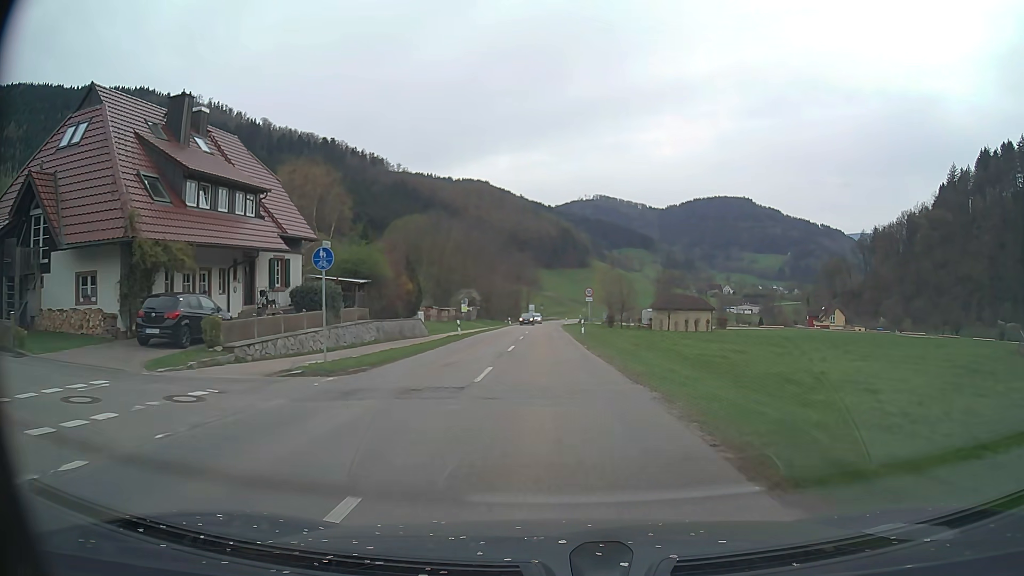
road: secondary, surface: asphalt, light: Day
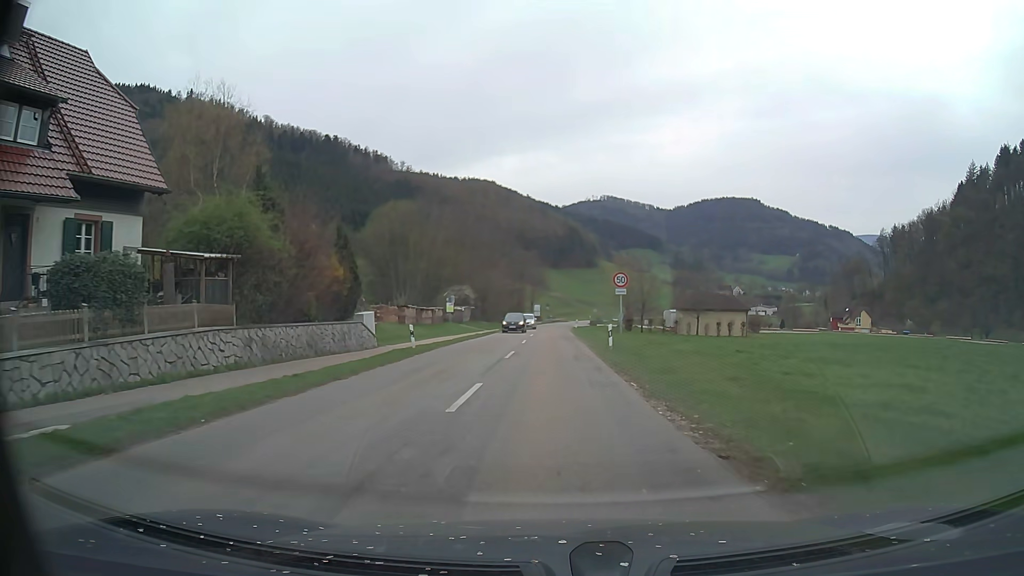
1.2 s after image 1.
(-0.1, +15.3) m; -1°
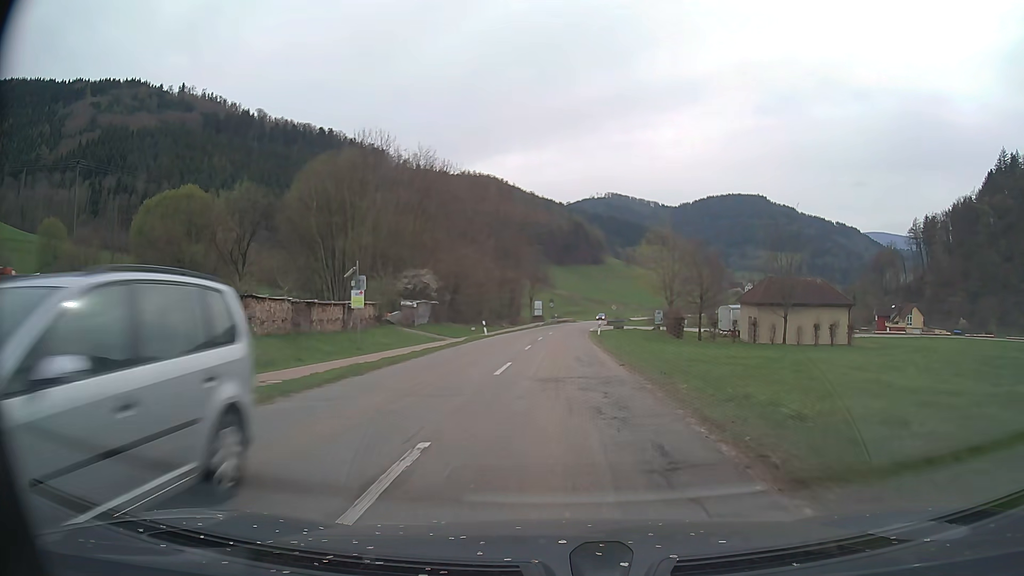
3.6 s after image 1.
(-0.1, +30.4) m; 0°
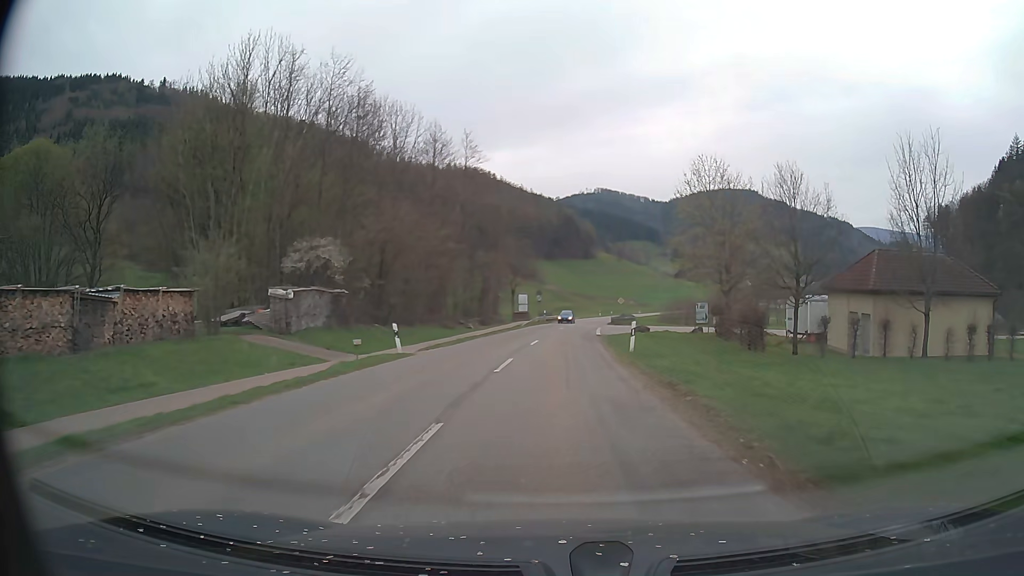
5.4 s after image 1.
(+0.1, +22.8) m; +1°
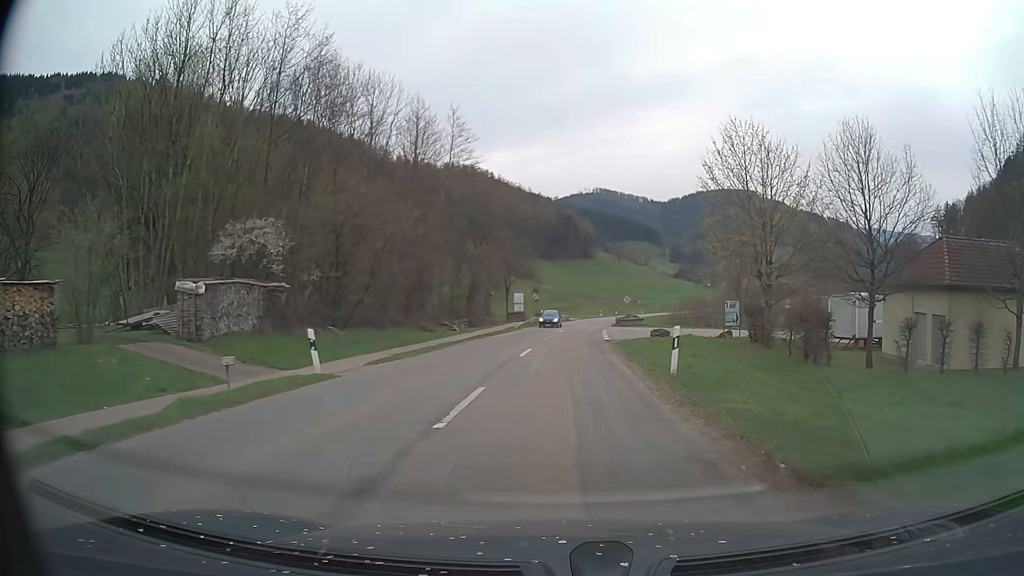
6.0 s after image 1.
(0.0, +7.6) m; 0°
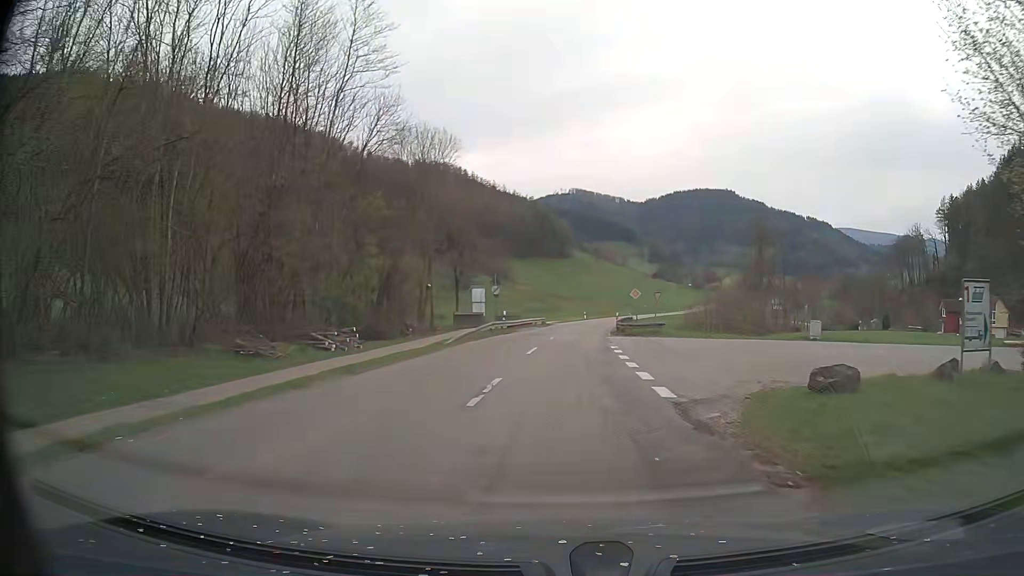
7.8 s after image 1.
(+0.4, +22.9) m; +2°
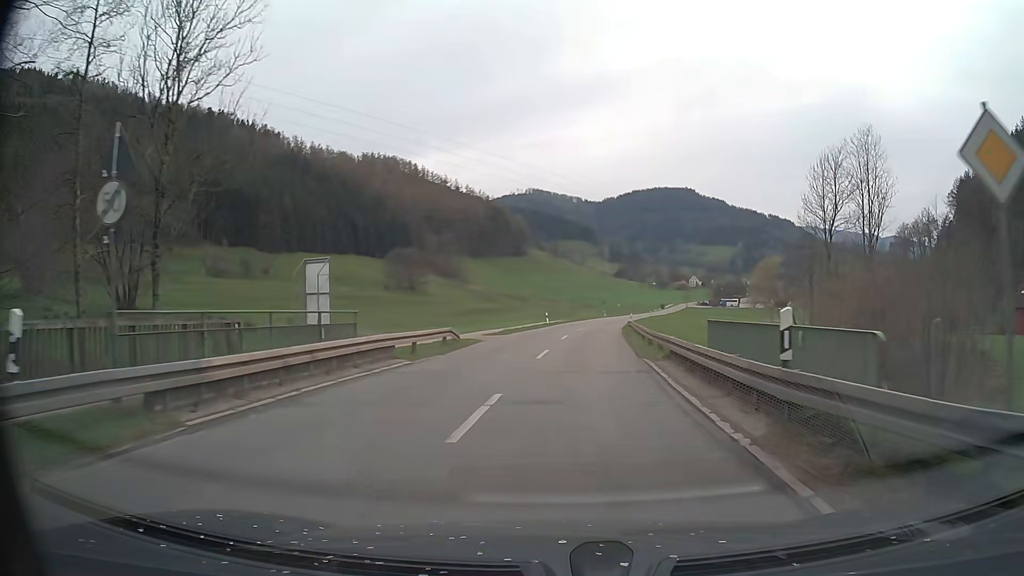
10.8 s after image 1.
(+1.3, +38.1) m; +4°
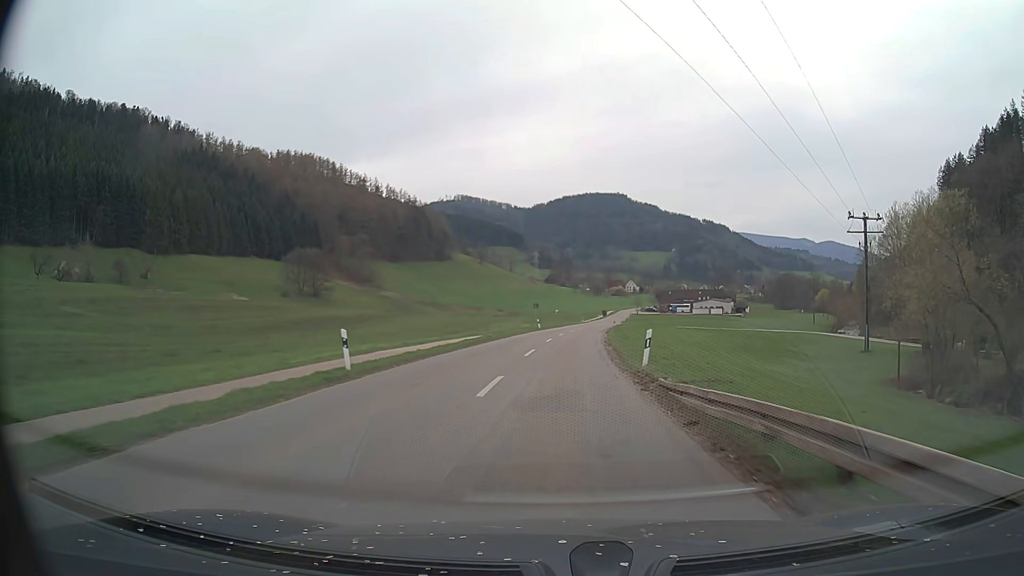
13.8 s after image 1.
(+2.6, +44.0) m; +6°
(0, +10) (0, +20) (+1, +30) (+1, +40) (+2, +50) (+3, +60) (+4, +70) (+5, +80) (+6, +90) (+7, +100) m
